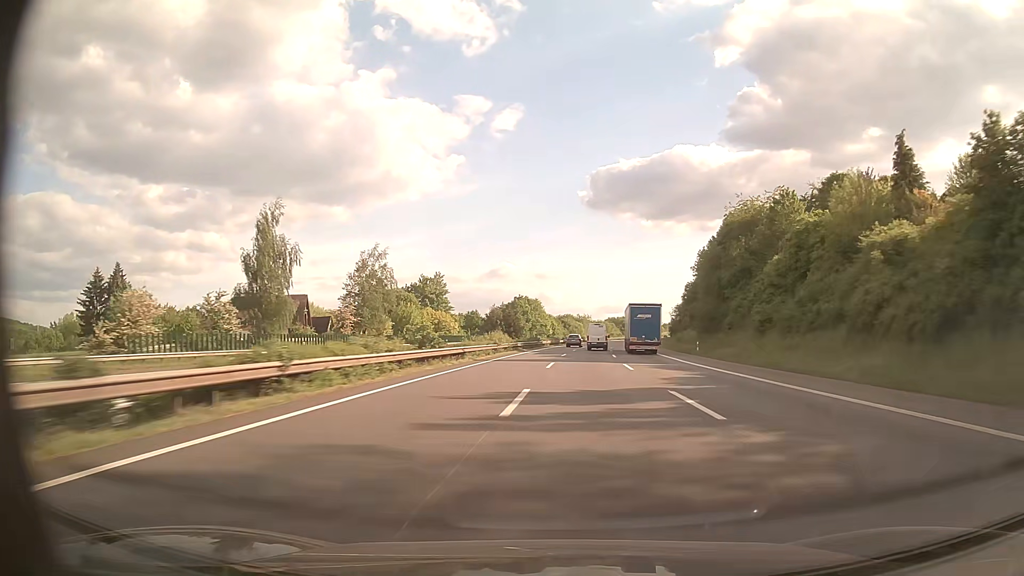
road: motorway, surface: asphalt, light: Day
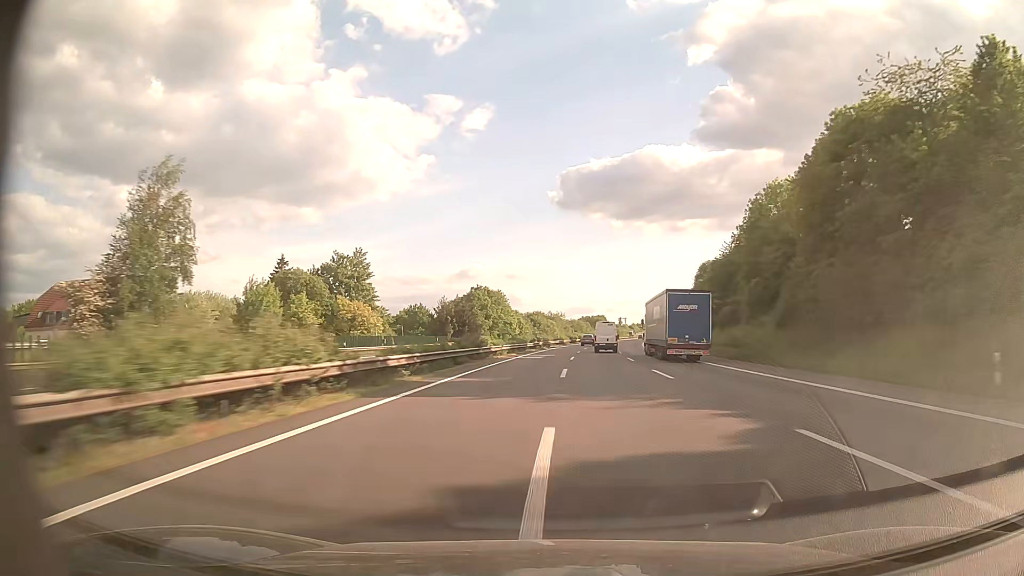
(+1.0, +43.2) m; +3°
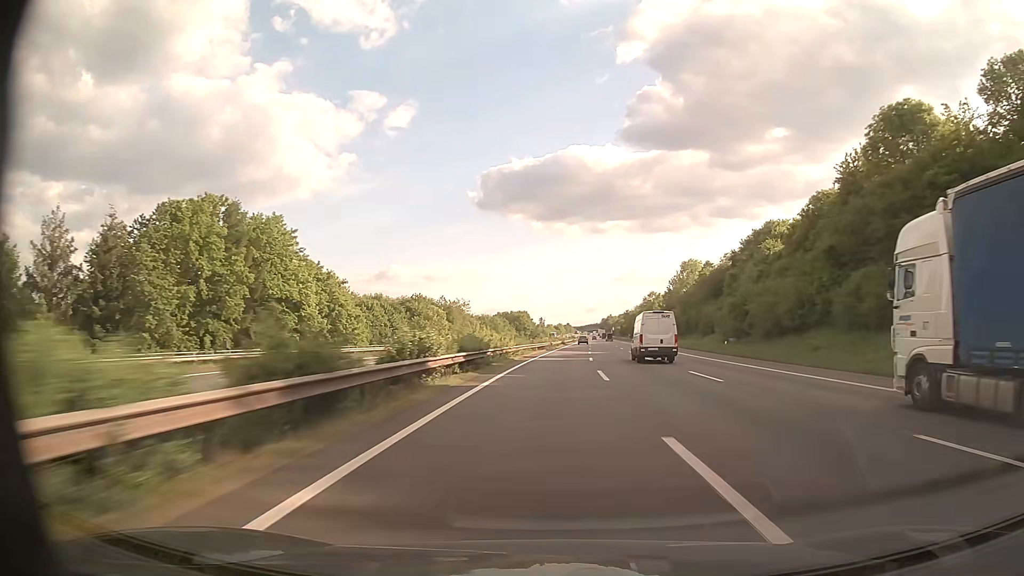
(+6.2, +109.1) m; +7°
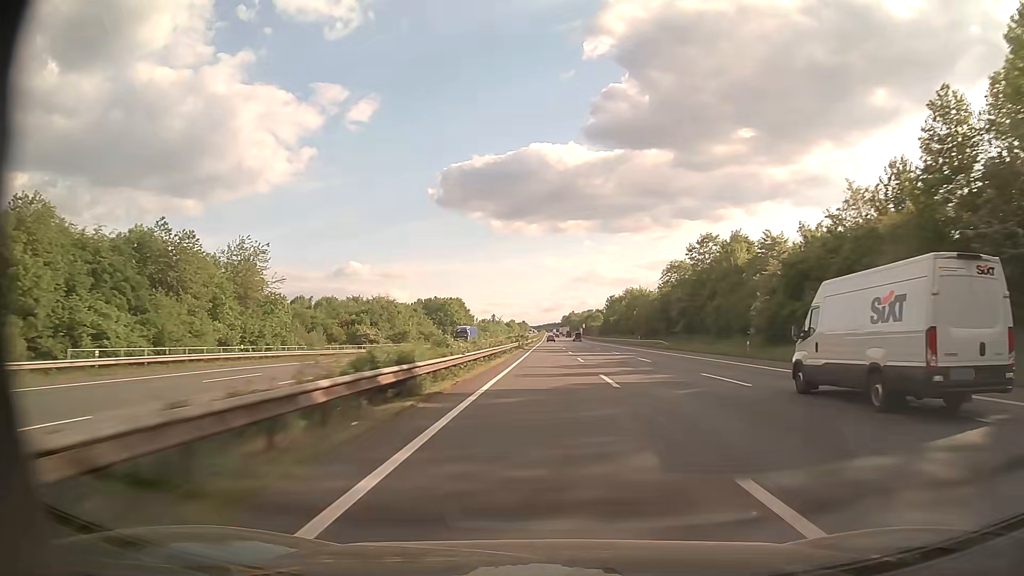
(+5.6, +111.2) m; +4°
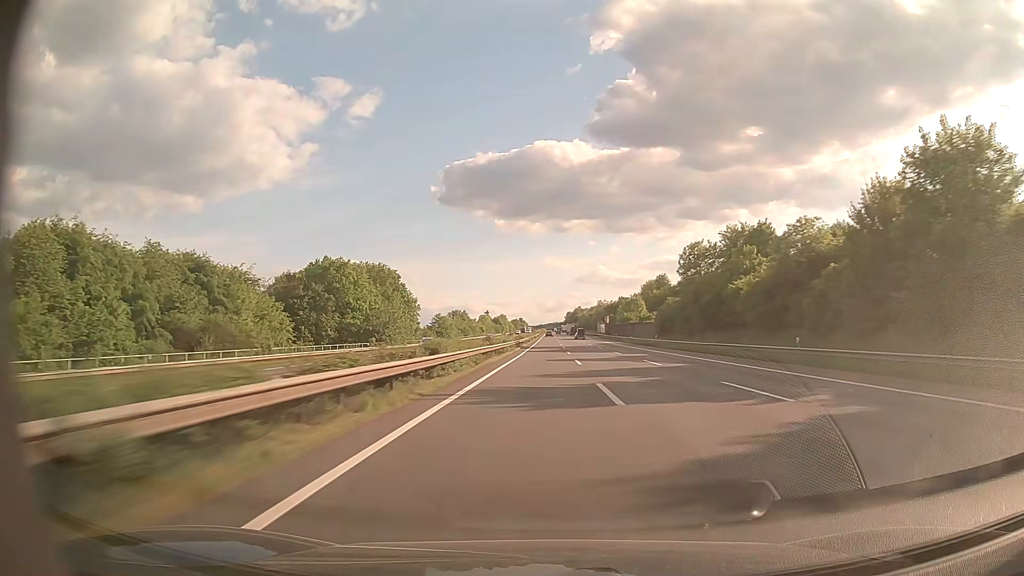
(+0.6, +112.6) m; 0°
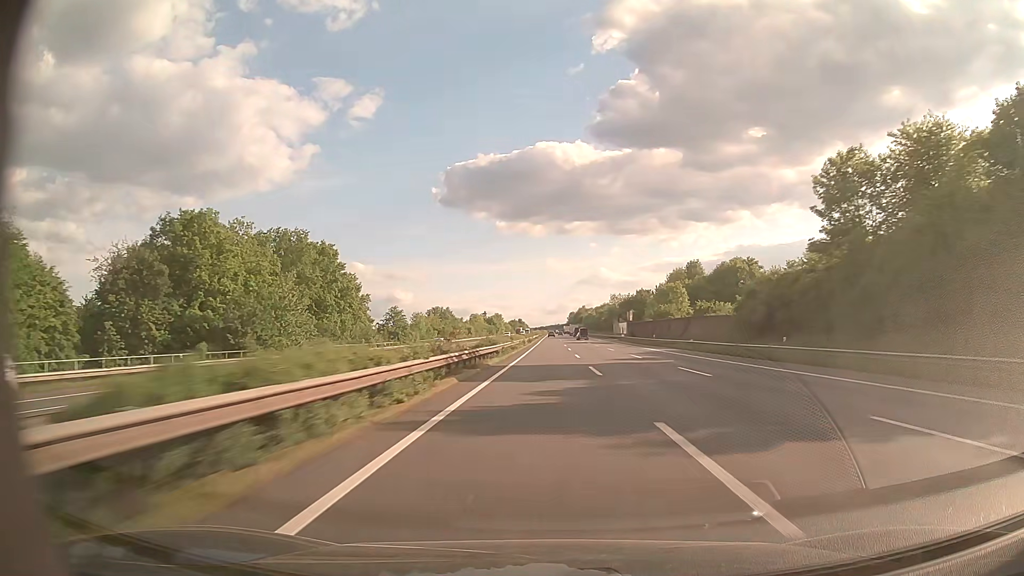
(0.0, +45.0) m; 0°
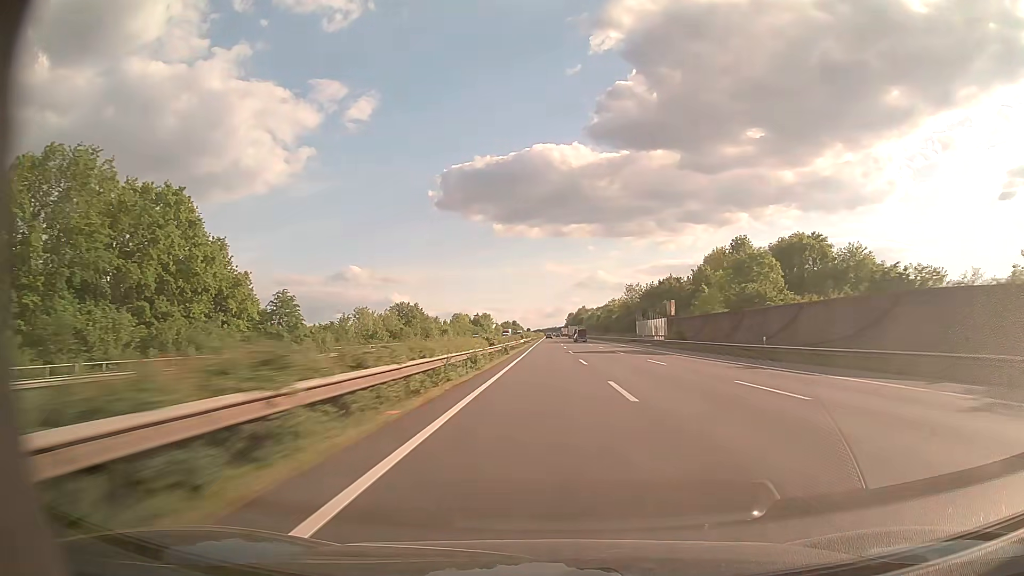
(0.0, +45.1) m; 0°
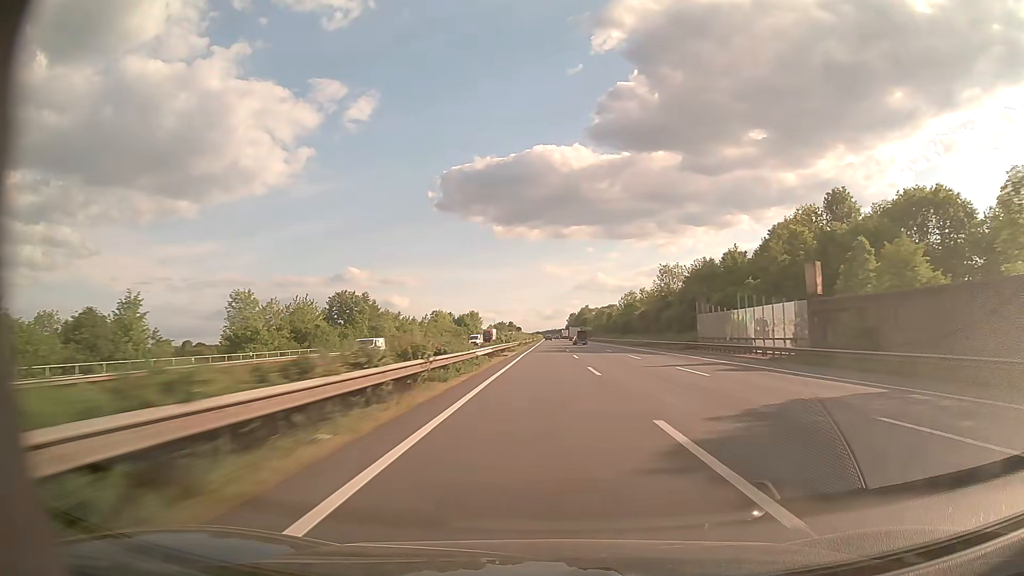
(0.0, +45.2) m; 0°
(0, +10) (0, +20) (0, +30) (0, +40) (0, +50) (0, +60) (0, +70) (0, +80) (0, +90) (0, +100) m
